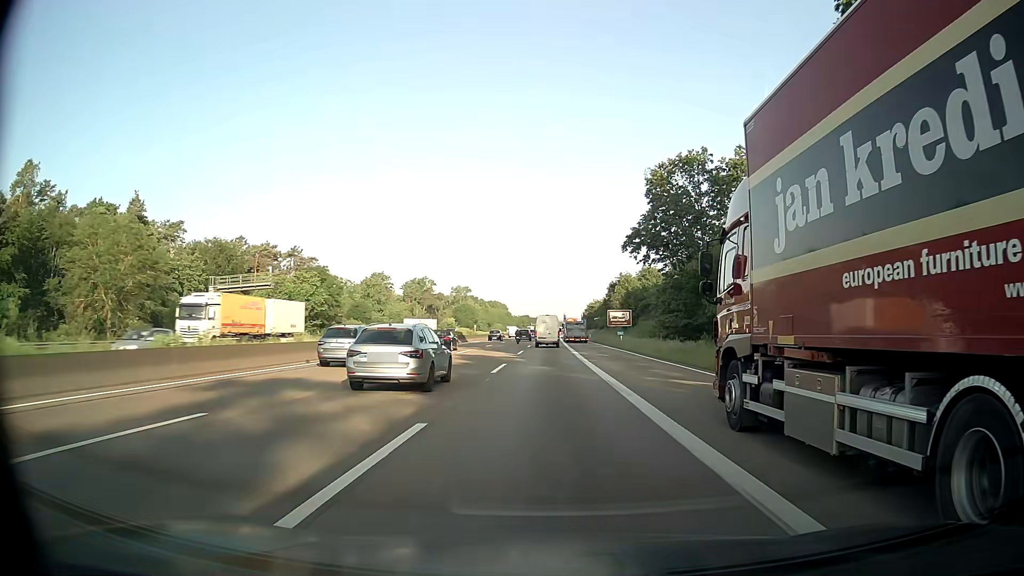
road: motorway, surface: asphalt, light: Day
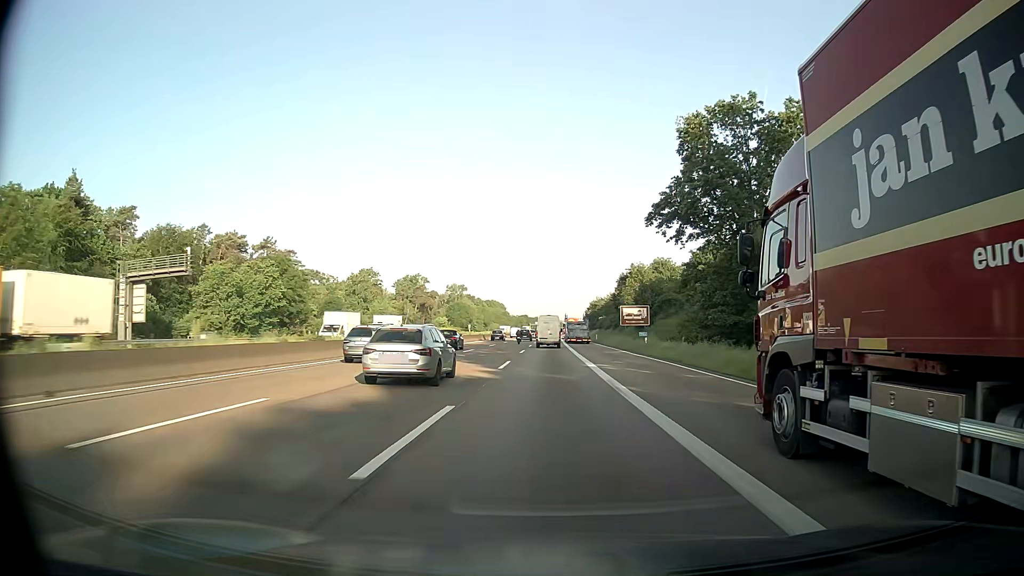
(0.0, +15.6) m; 0°
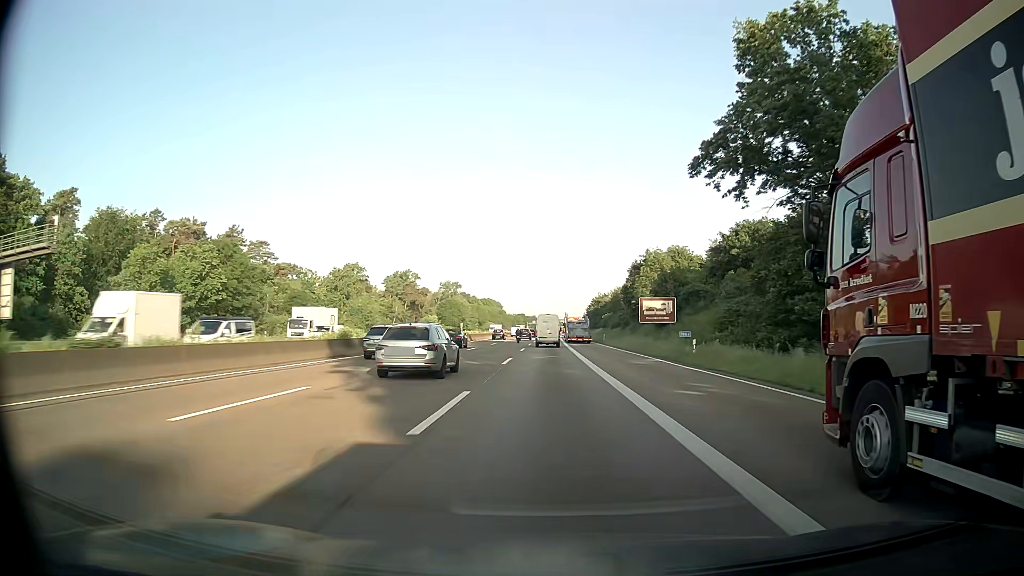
(+0.1, +15.6) m; 0°
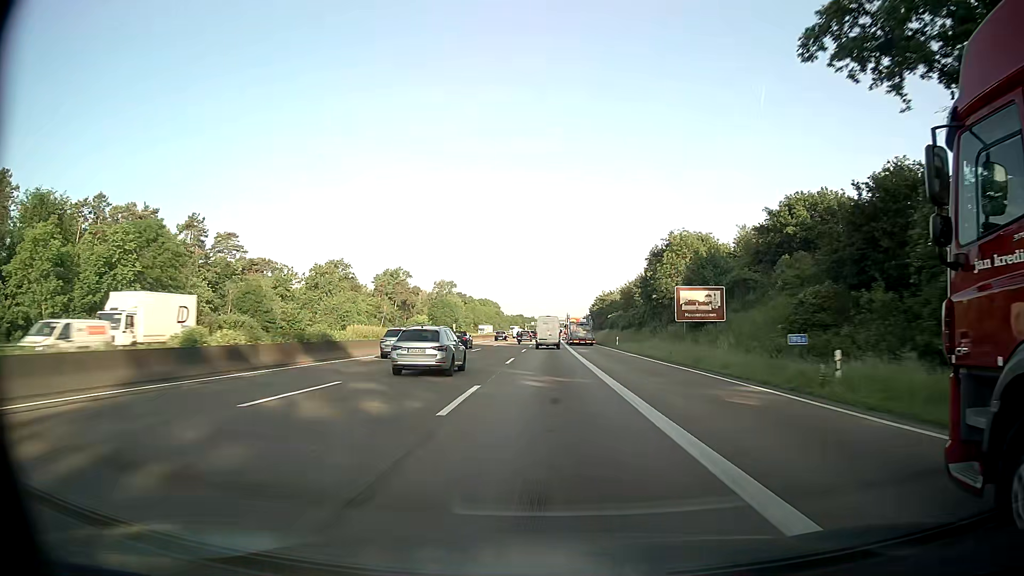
(0.0, +15.6) m; 0°
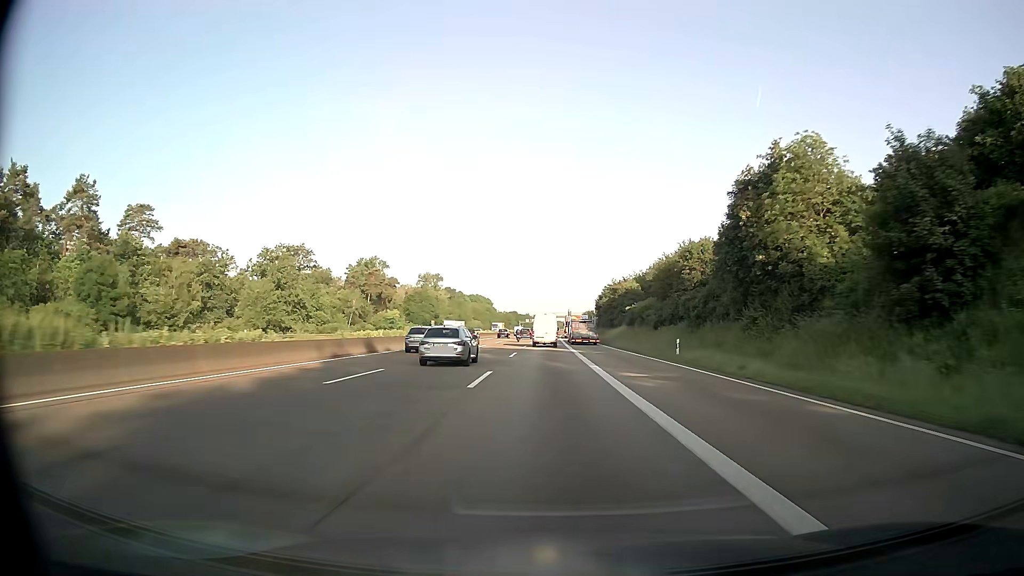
(+0.1, +31.2) m; 0°
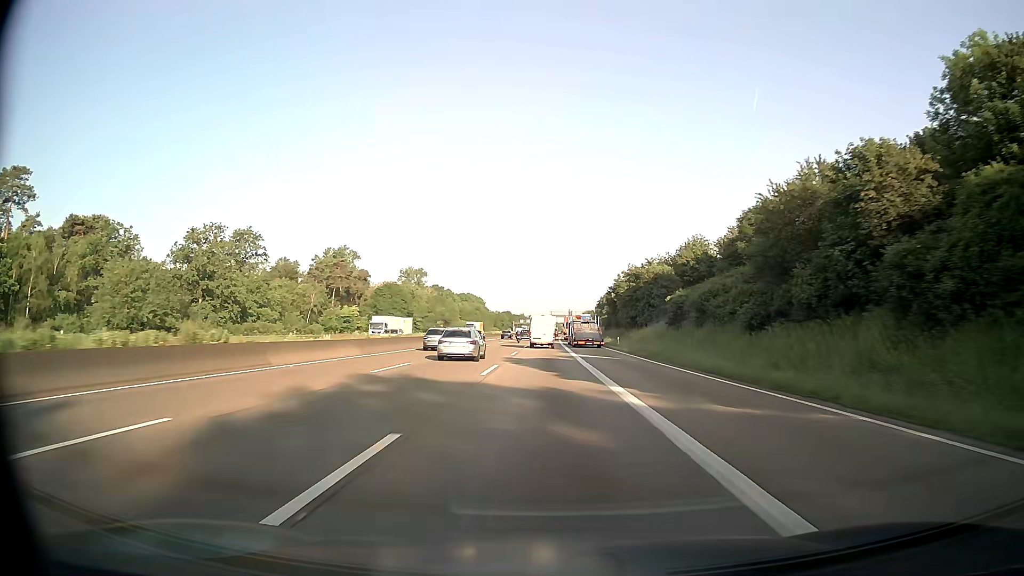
(+0.1, +31.2) m; 0°
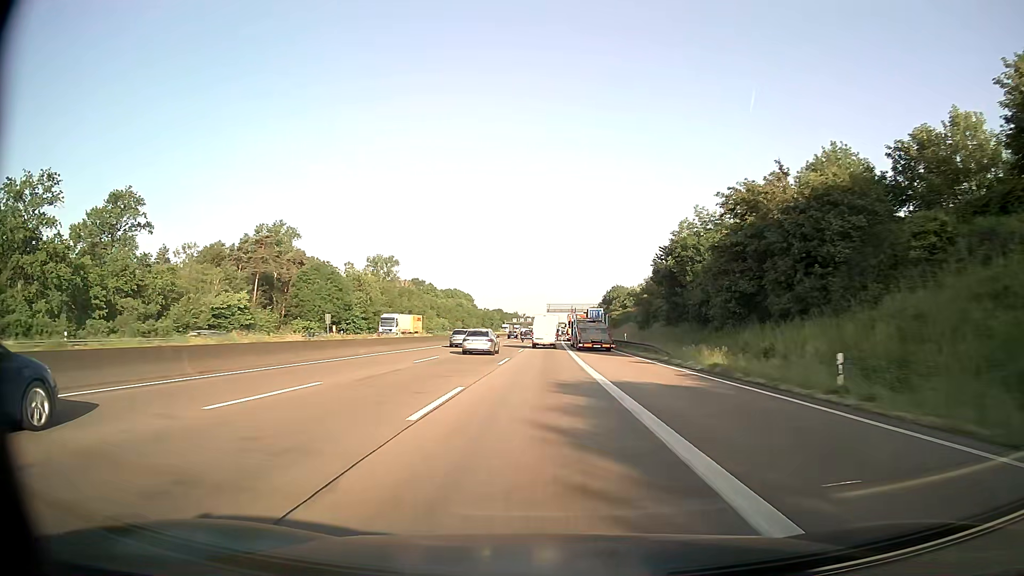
(+0.2, +46.7) m; 0°
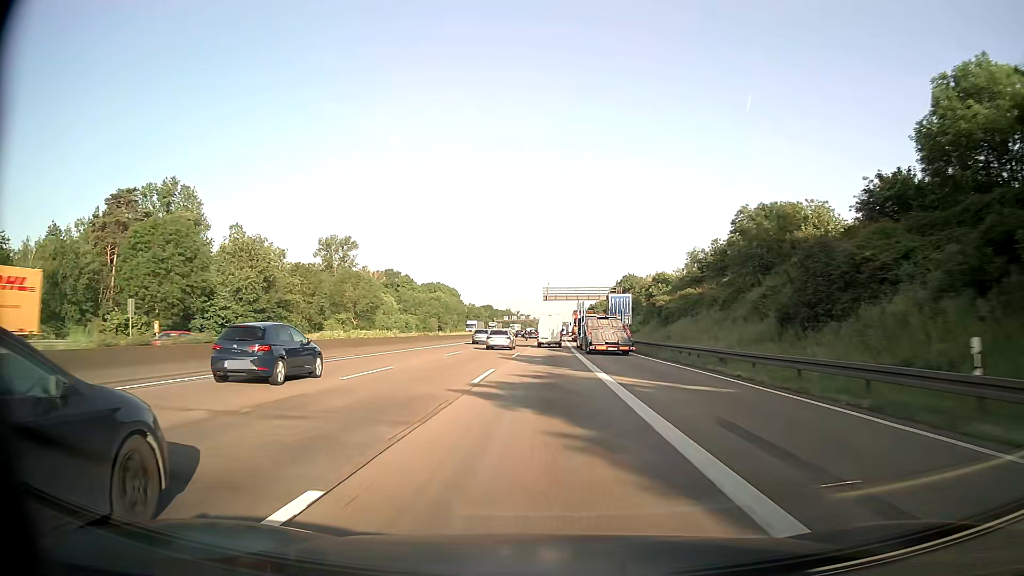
(+0.1, +46.7) m; 0°
(0, +10) (0, +20) (0, +30) (0, +40) (0, +50) (0, +60) (+1, +70) (+1, +80) (+1, +90) (+1, +100) m
